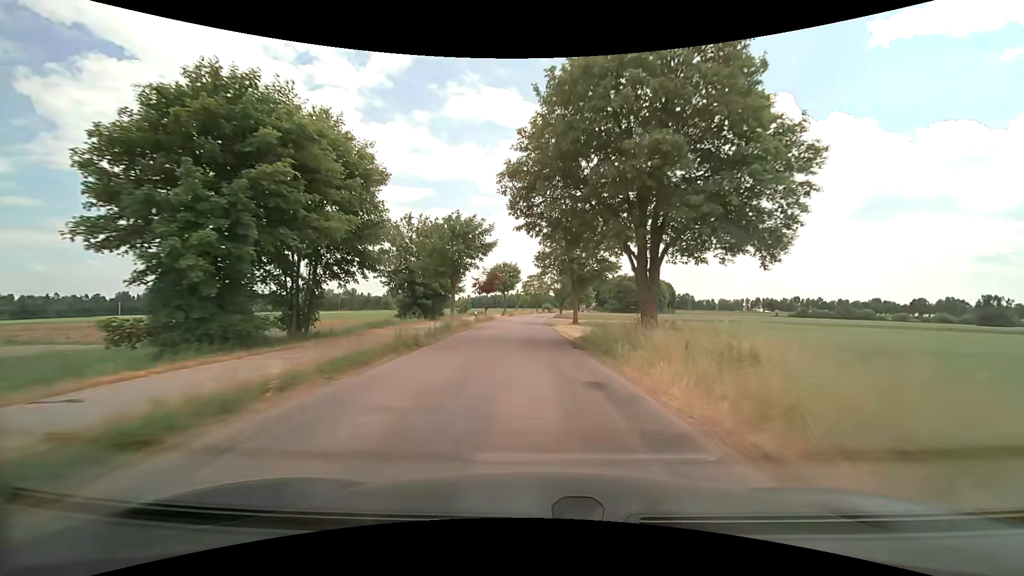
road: unclassified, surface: asphalt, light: Day
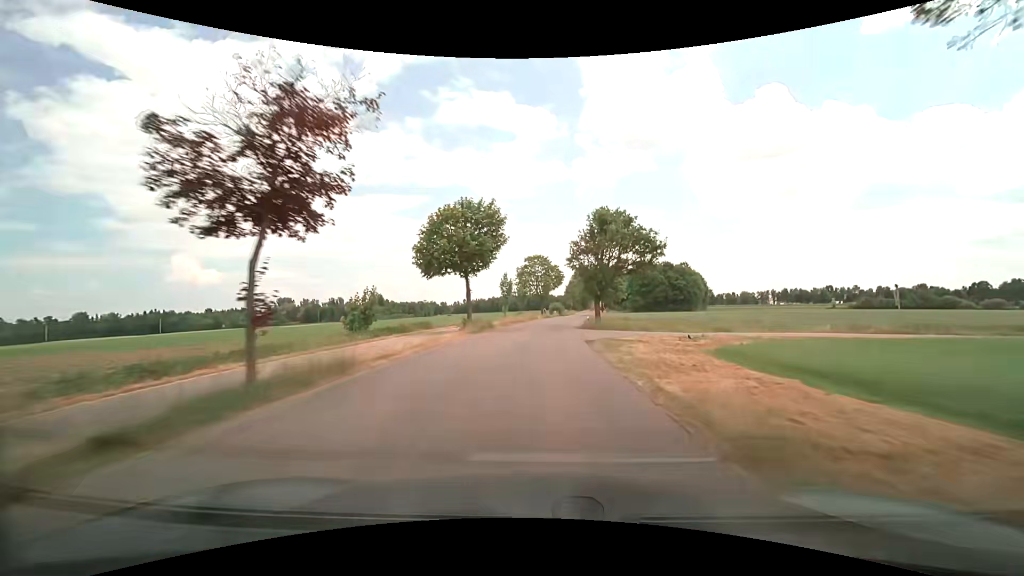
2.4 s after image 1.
(-0.8, +47.5) m; 0°
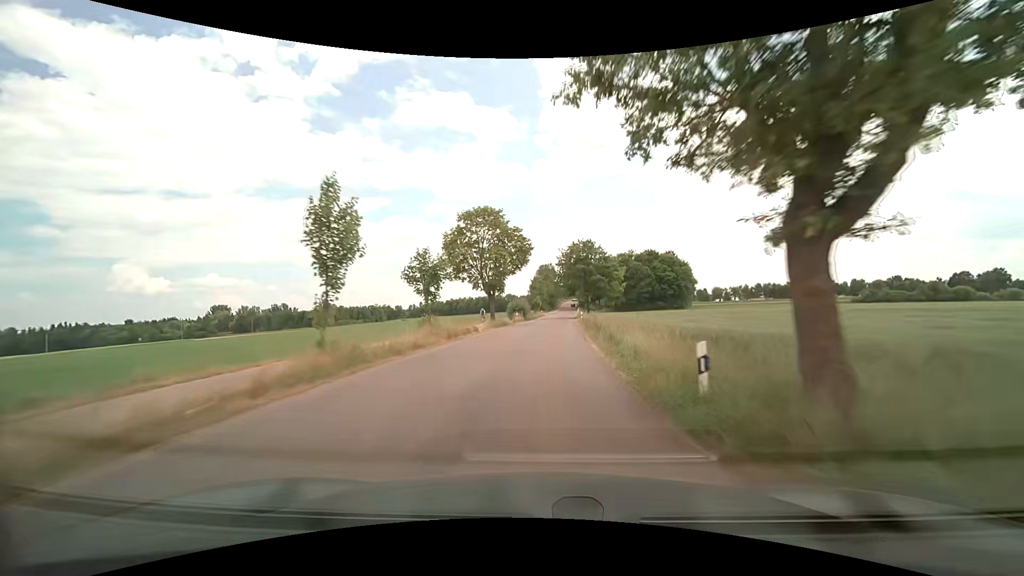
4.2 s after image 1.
(+1.2, +35.8) m; +4°
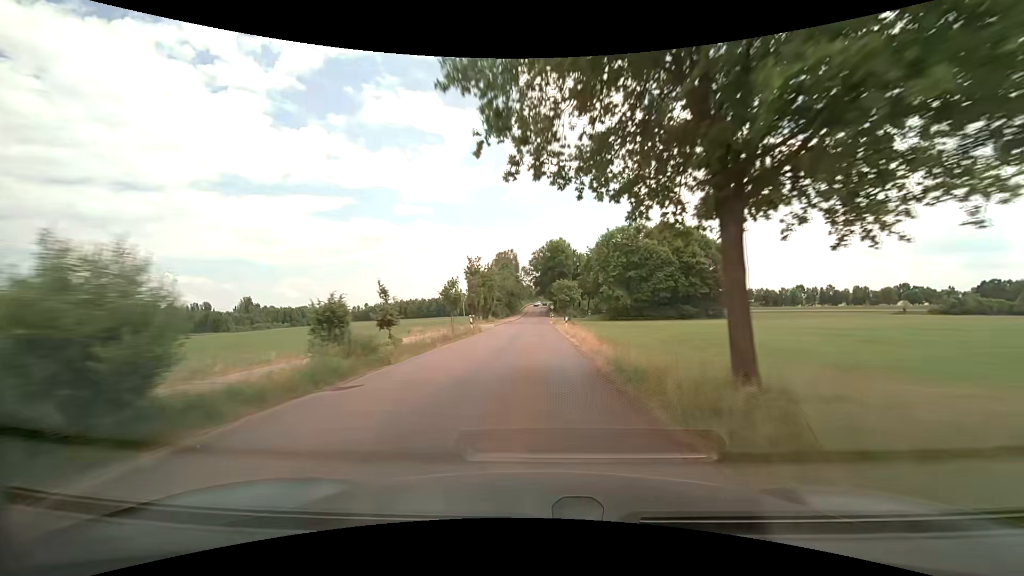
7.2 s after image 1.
(+2.6, +59.9) m; +4°
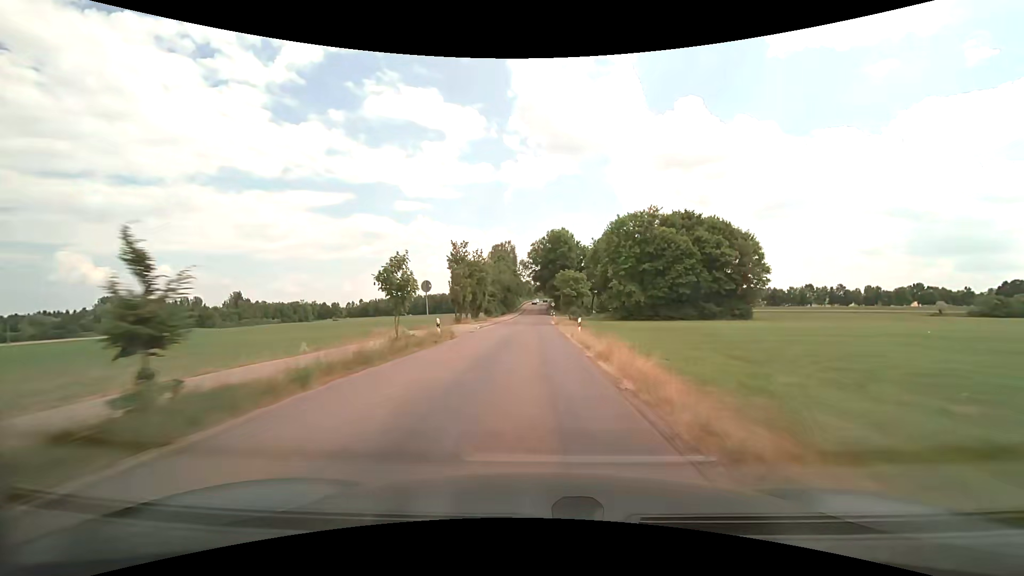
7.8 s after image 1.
(0.0, +12.0) m; 0°
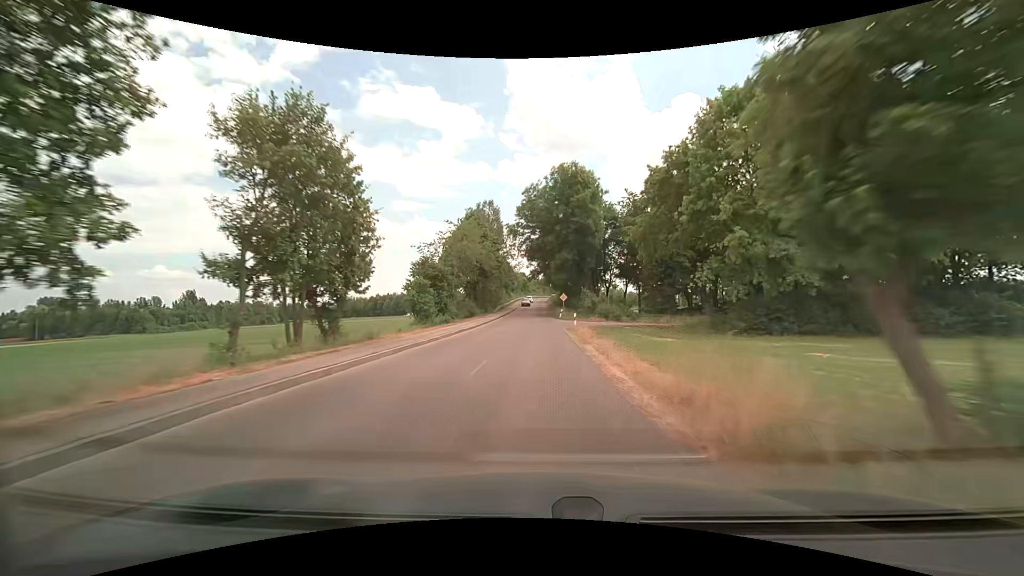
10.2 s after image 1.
(0.0, +47.7) m; 0°
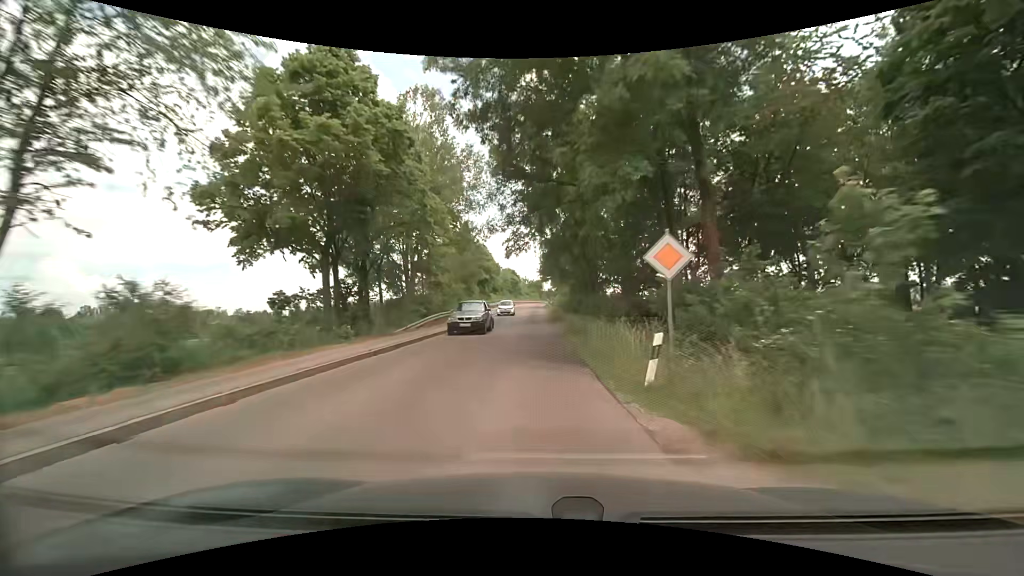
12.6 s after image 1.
(+0.5, +45.5) m; +1°
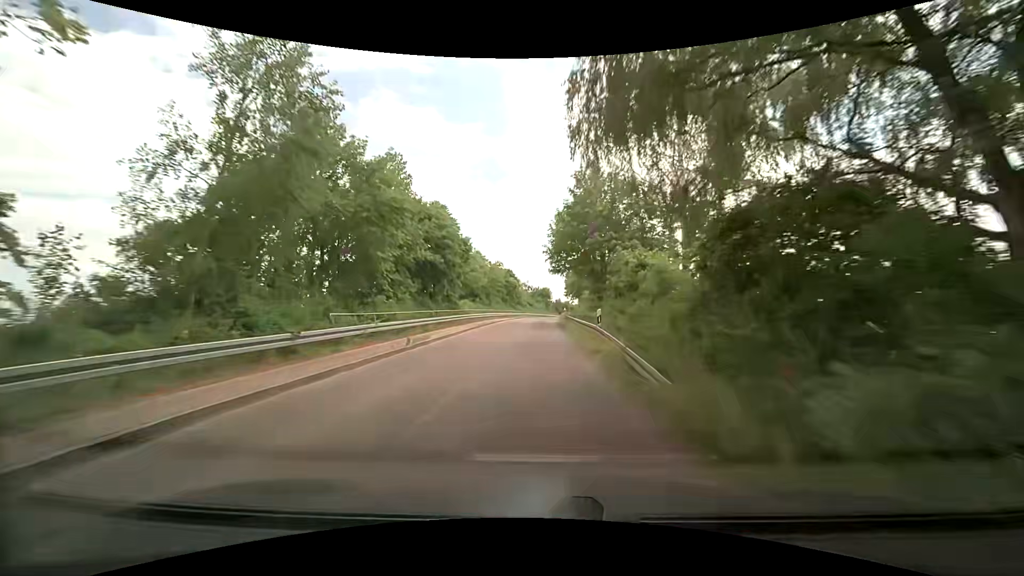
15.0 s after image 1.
(-0.3, +43.4) m; -1°
(0, +10) (0, +20) (0, +30) (0, +40) (+1, +50) (+1, +60) (+2, +70) (+3, +80) (+3, +90) (+4, +100) m
